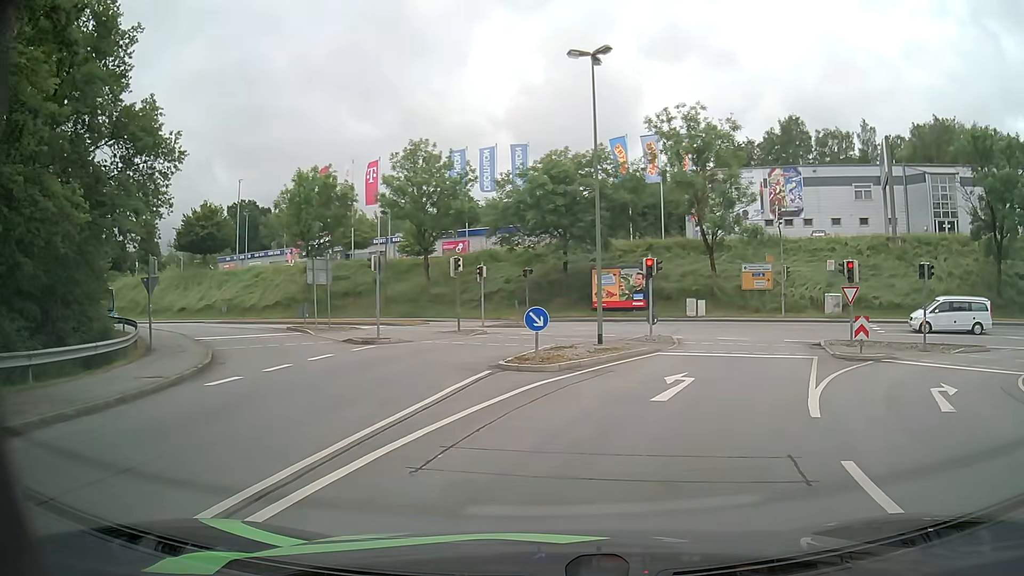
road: primary_link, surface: asphalt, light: Day
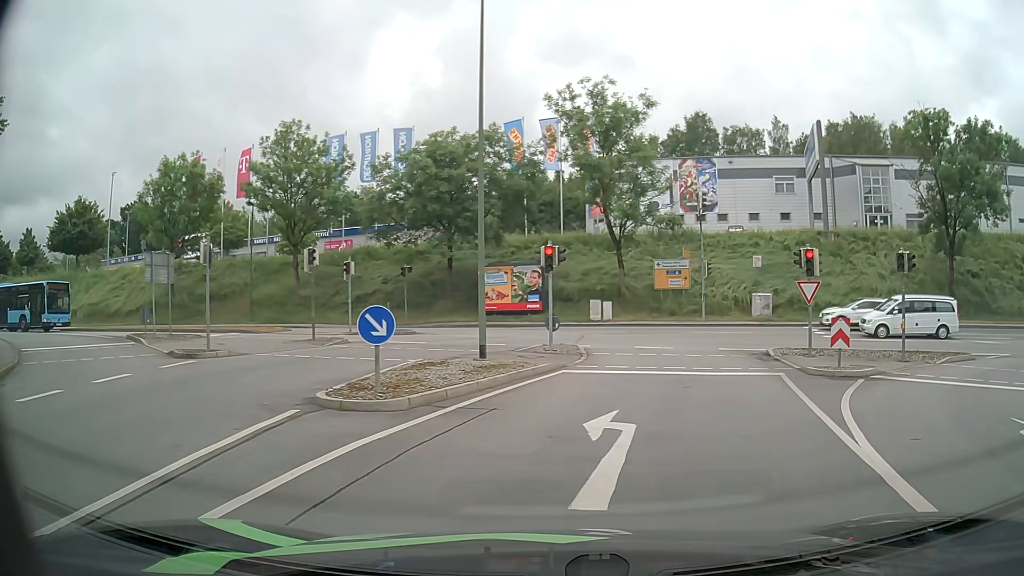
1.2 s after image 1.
(+0.4, +5.9) m; +9°
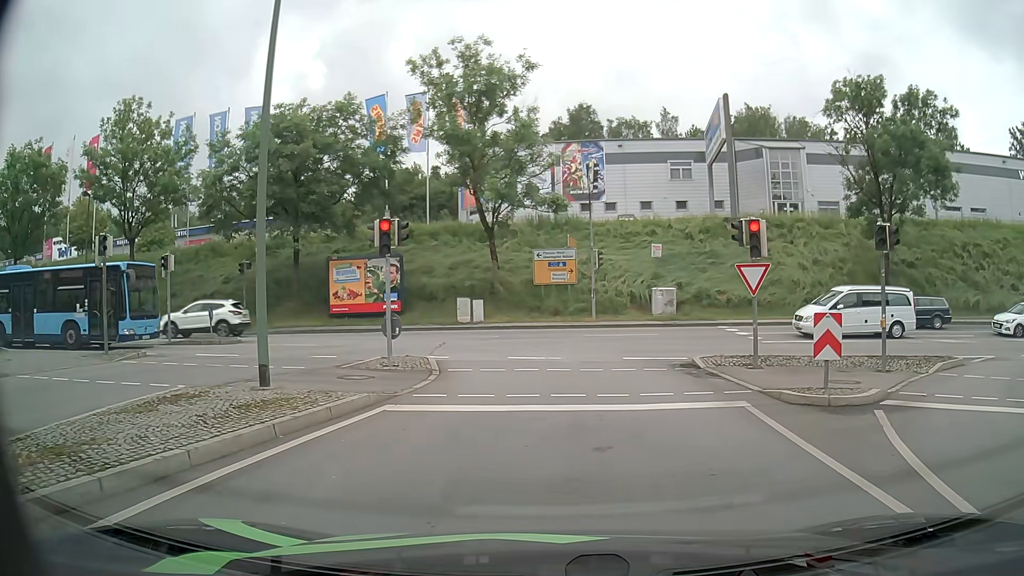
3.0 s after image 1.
(+0.6, +6.0) m; +10°
